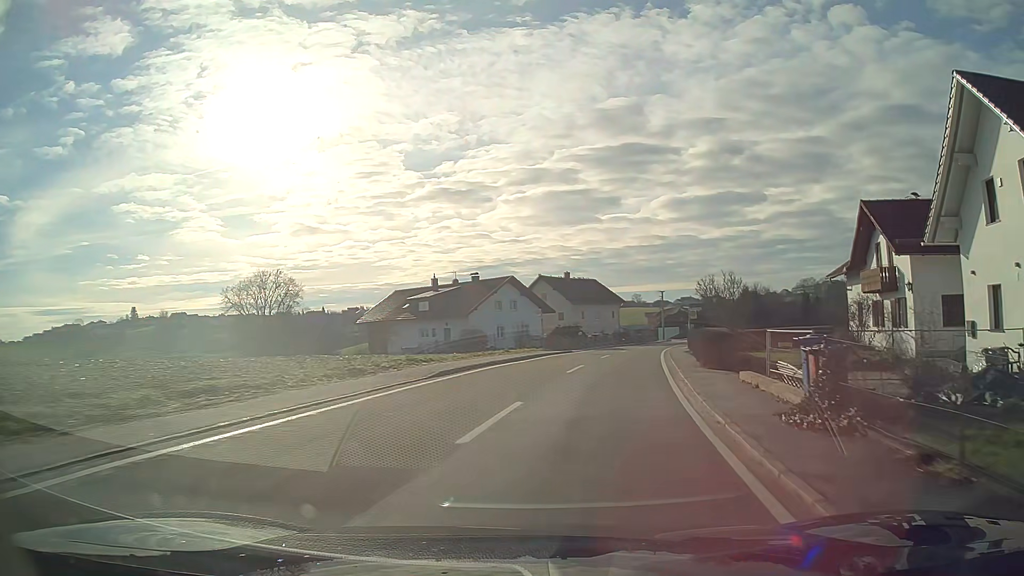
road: tertiary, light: Day
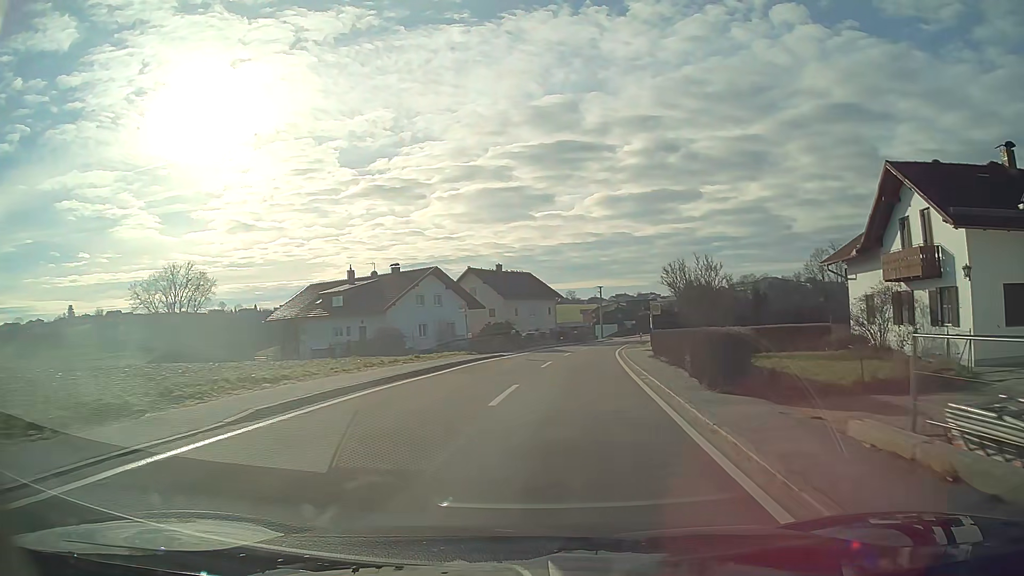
(+0.4, +8.2) m; +5°
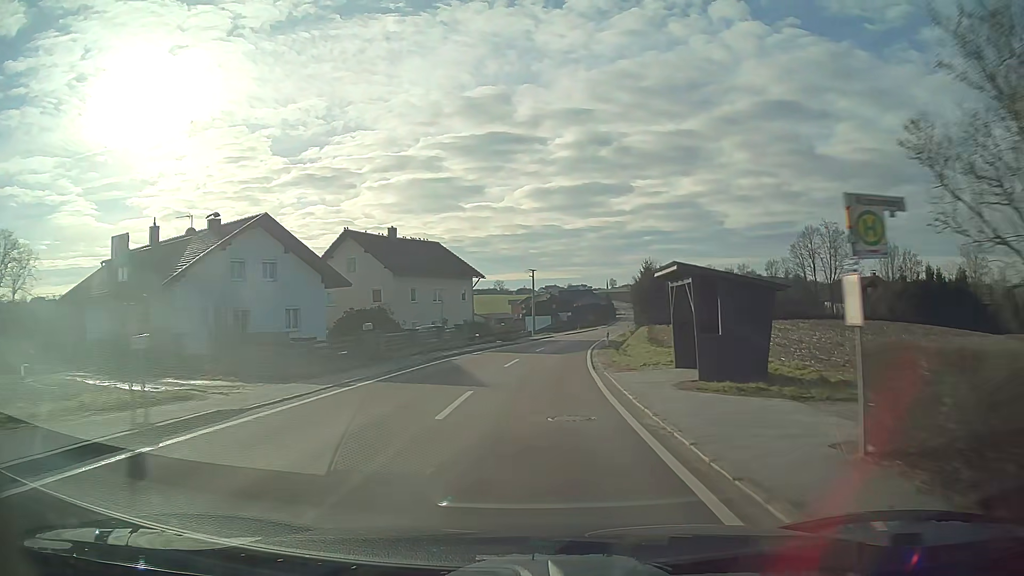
(+1.3, +25.5) m; +5°
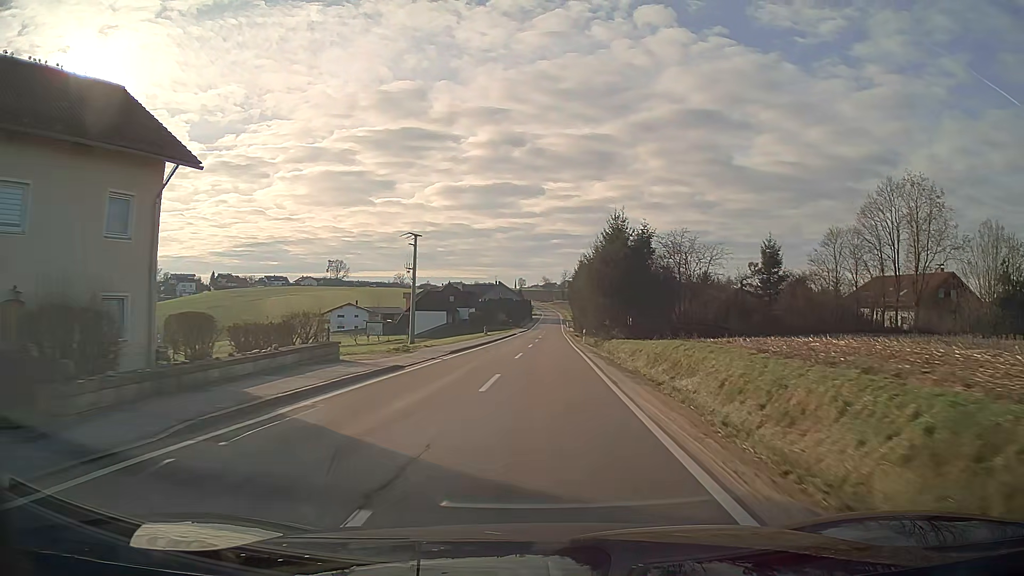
(+2.8, +44.6) m; +8°
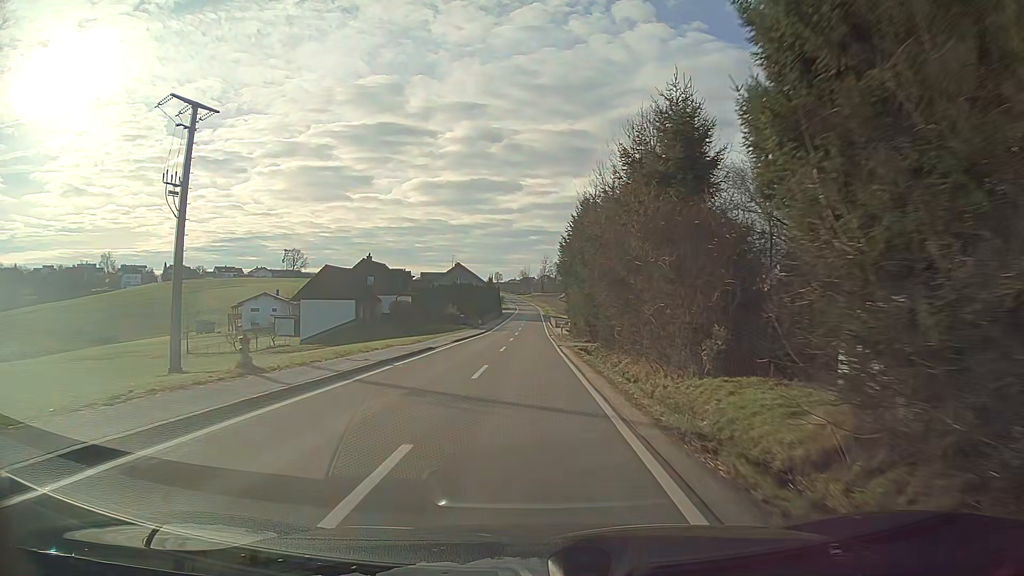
(+1.1, +45.4) m; +2°
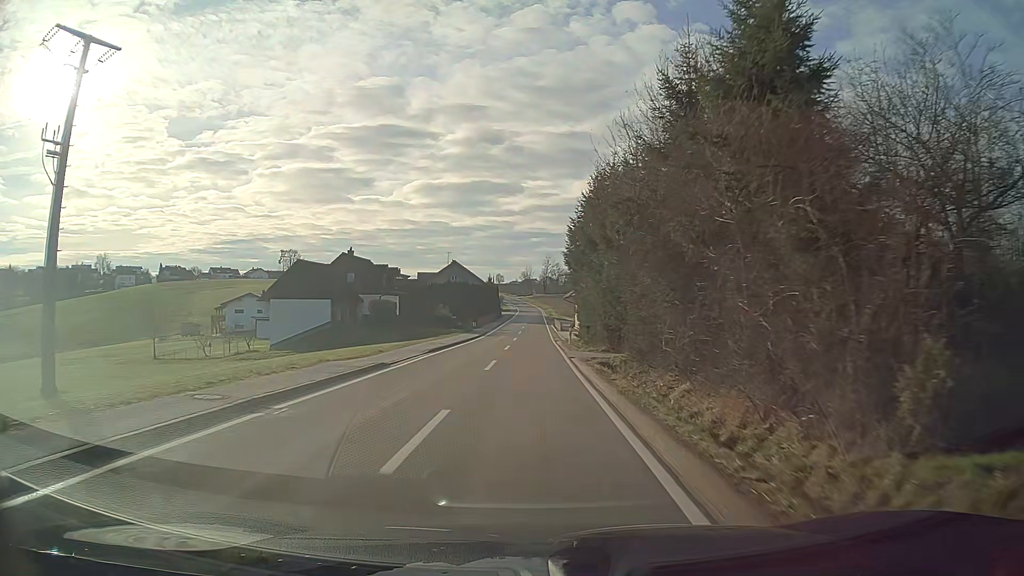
(0.0, +9.1) m; 0°
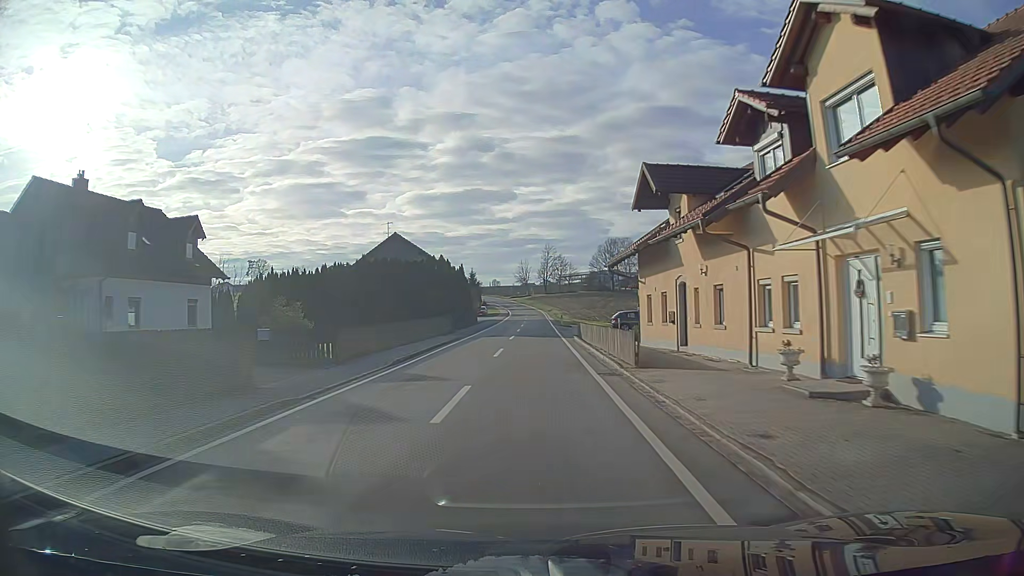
(-0.1, +46.0) m; 0°
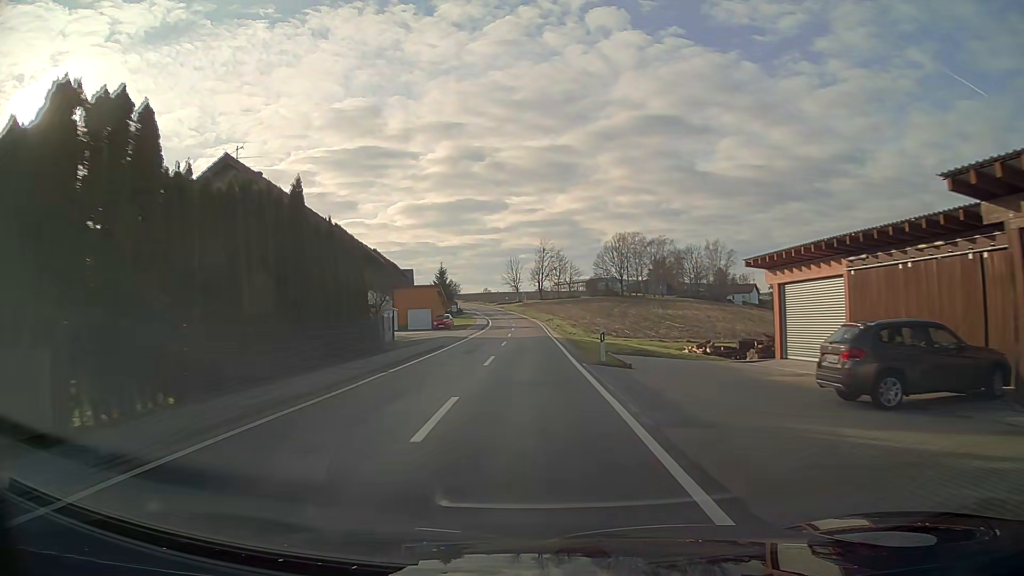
(+0.1, +37.0) m; 0°
